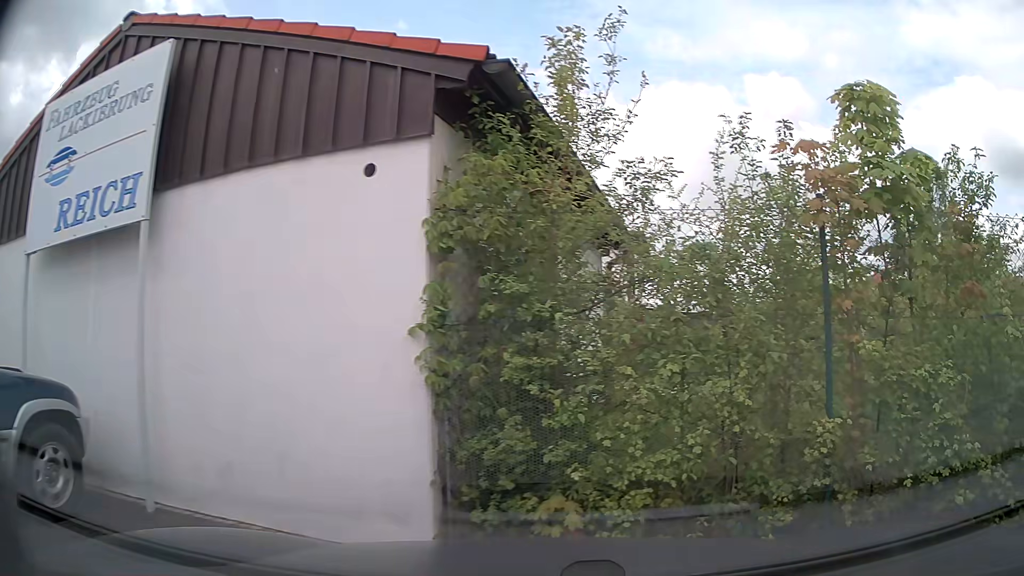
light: Day
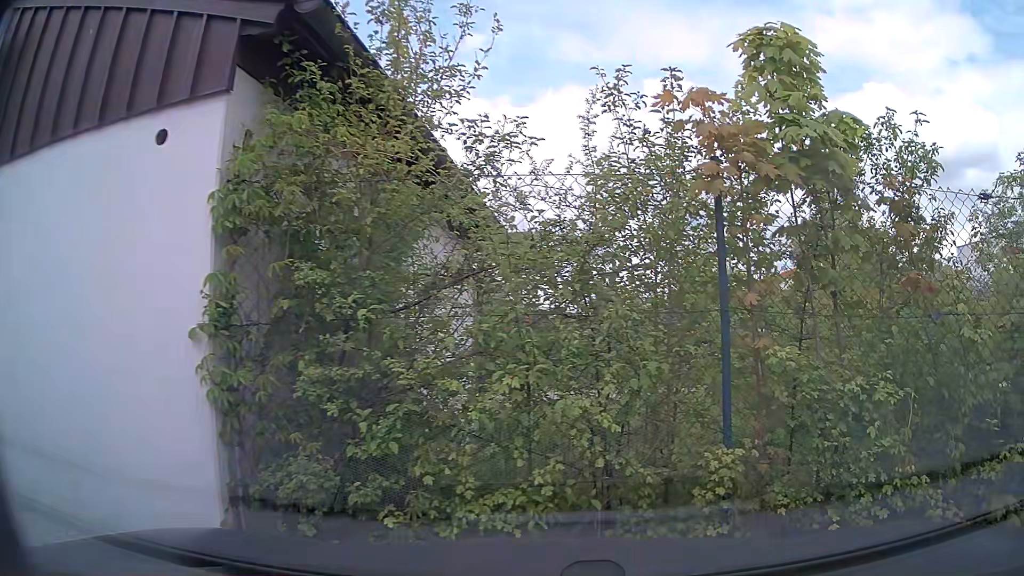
(0.0, +0.9) m; +3°
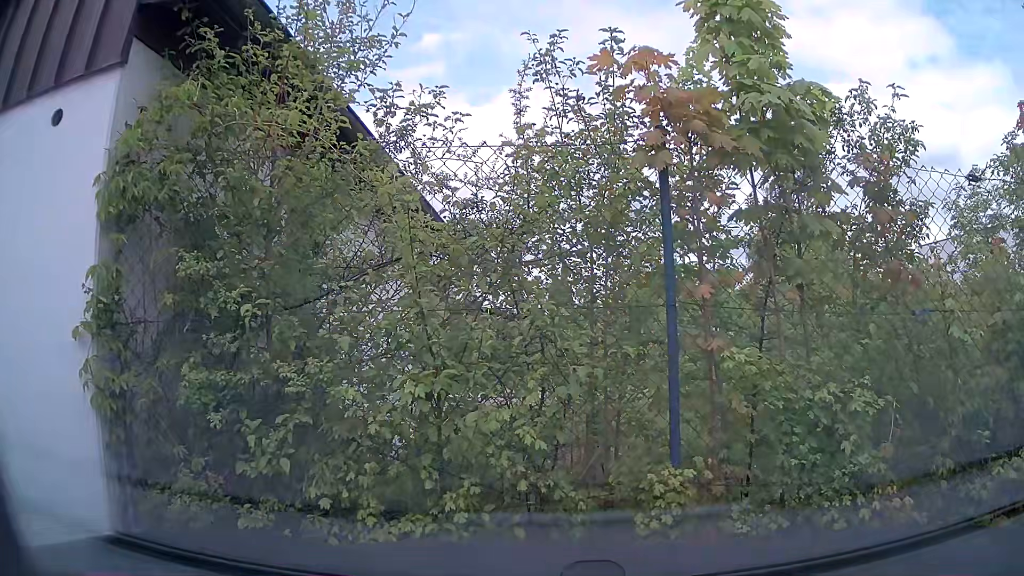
(0.0, +0.4) m; 0°
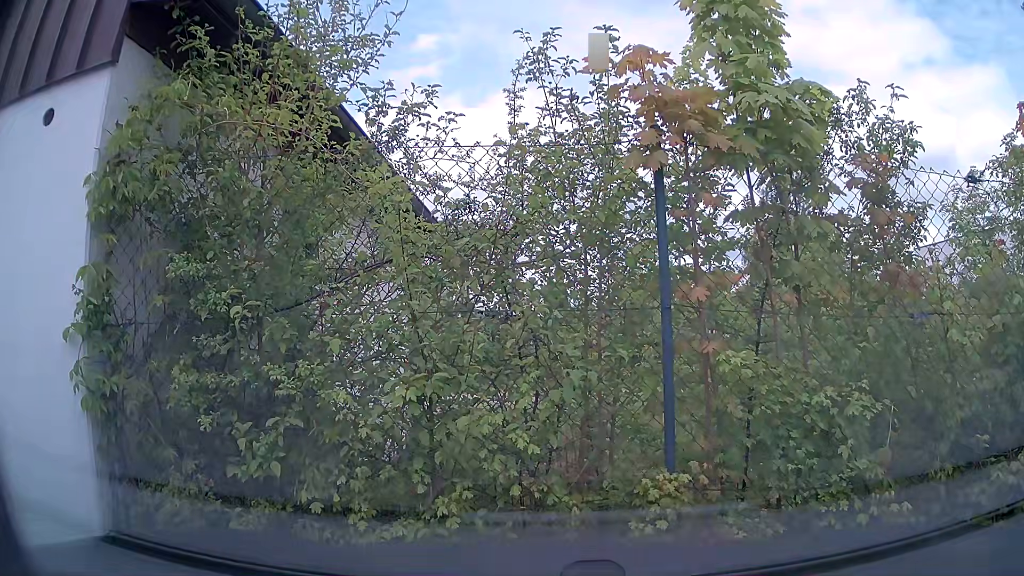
(0.0, +0.1) m; 0°
